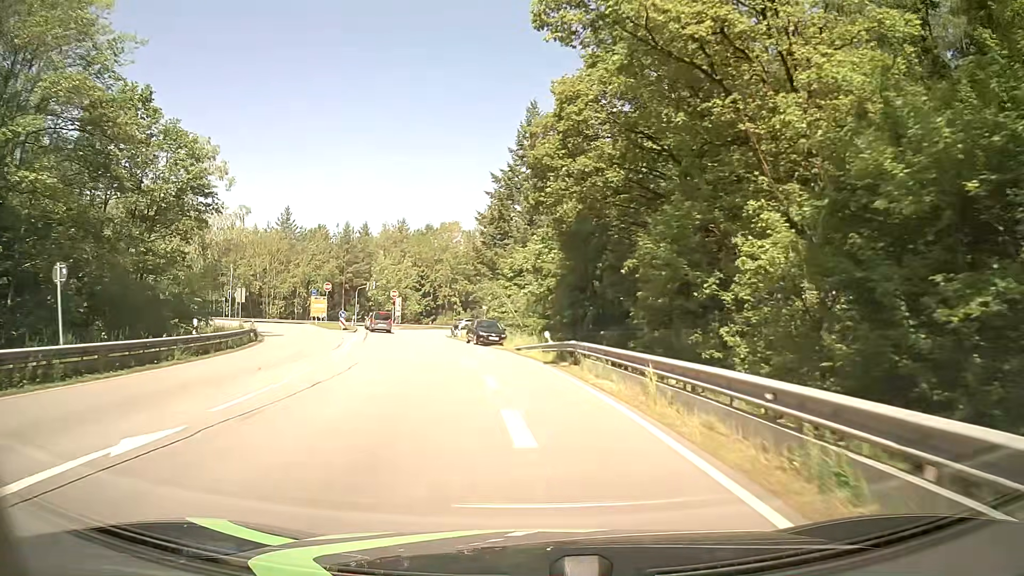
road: secondary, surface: asphalt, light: Day
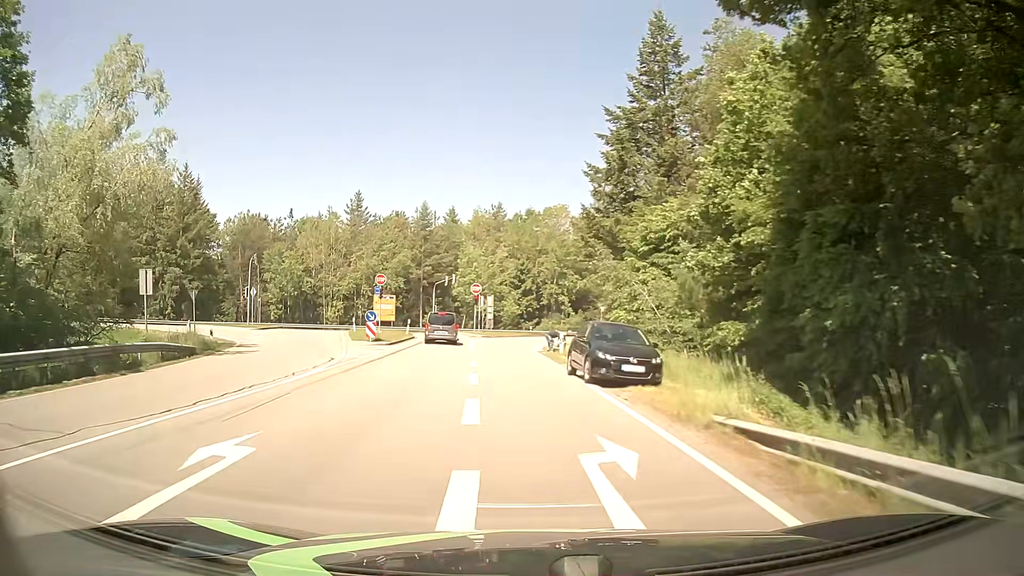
(-1.2, +21.6) m; -9°
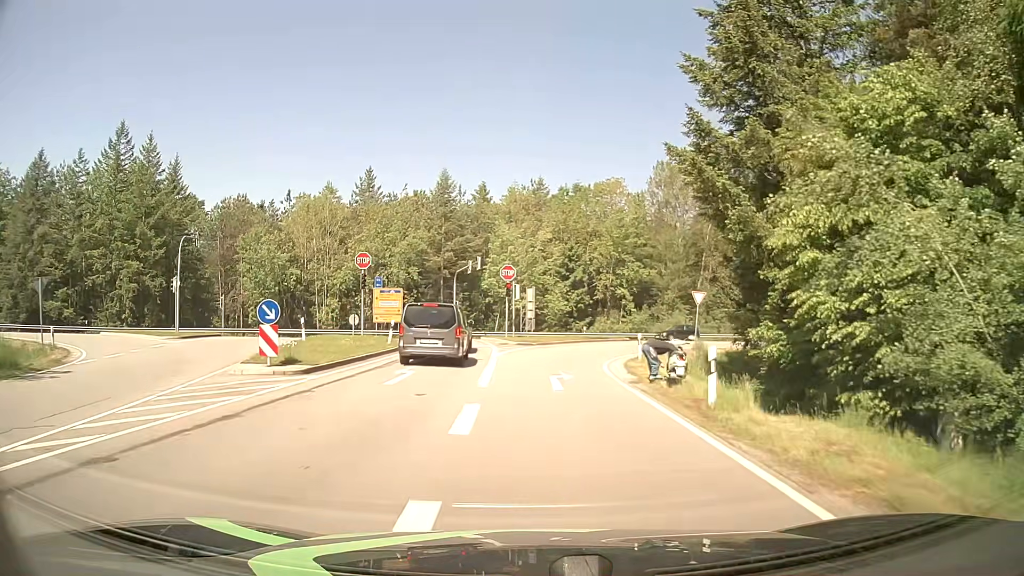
(-1.0, +18.9) m; -3°
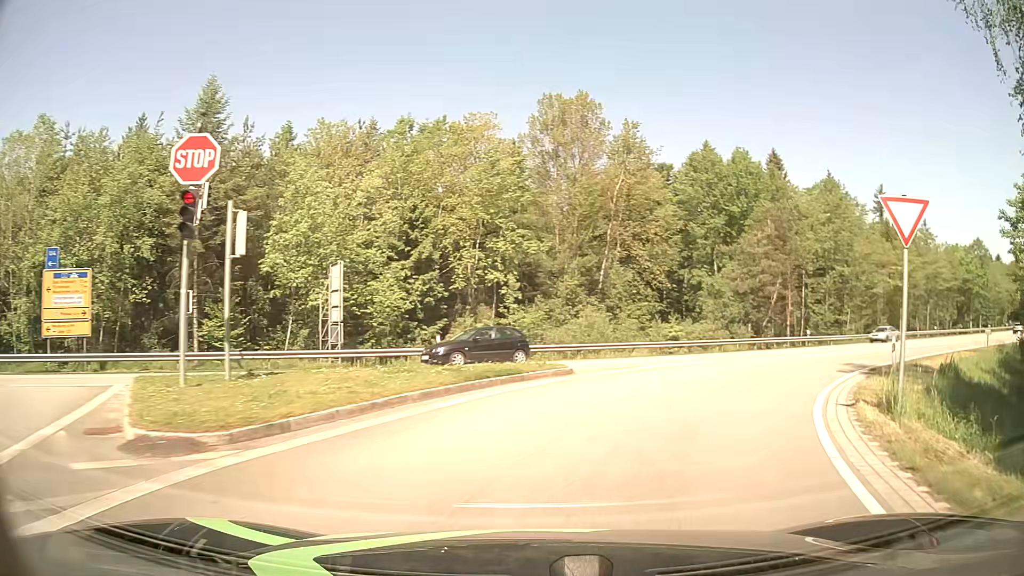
(+1.2, +28.7) m; +12°
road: secondary_link
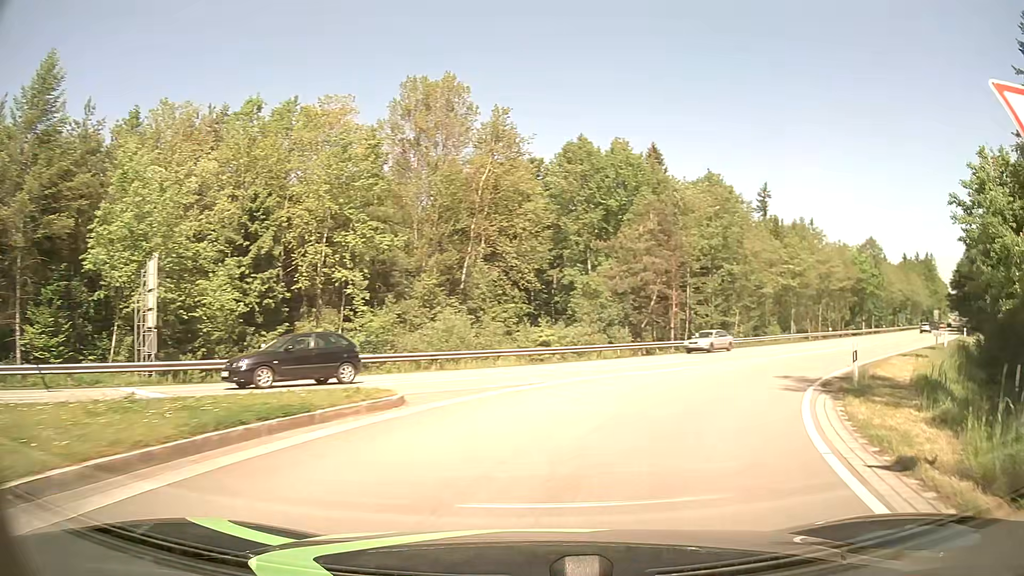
(+0.5, +5.6) m; +11°
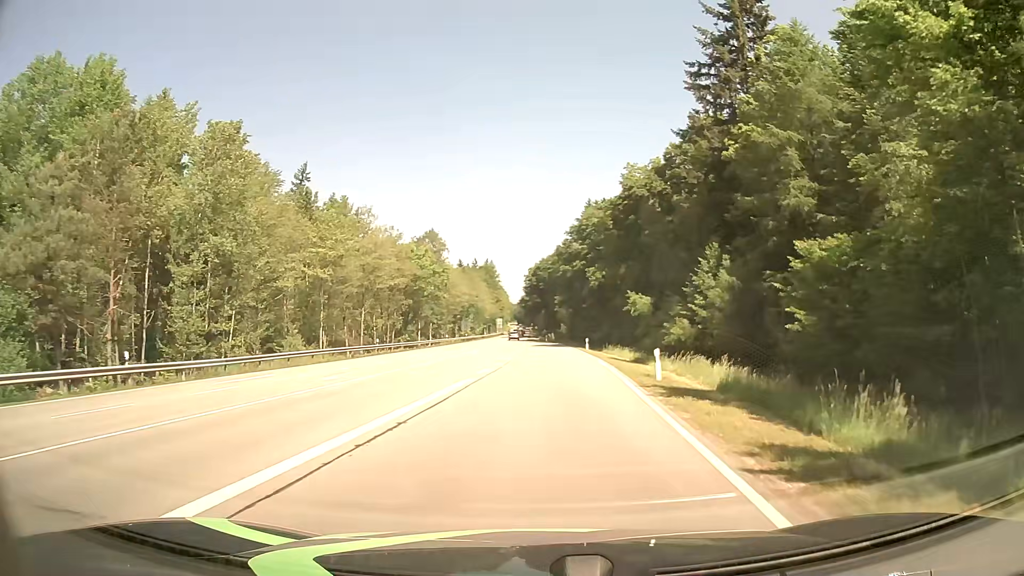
(+9.4, +22.4) m; +40°
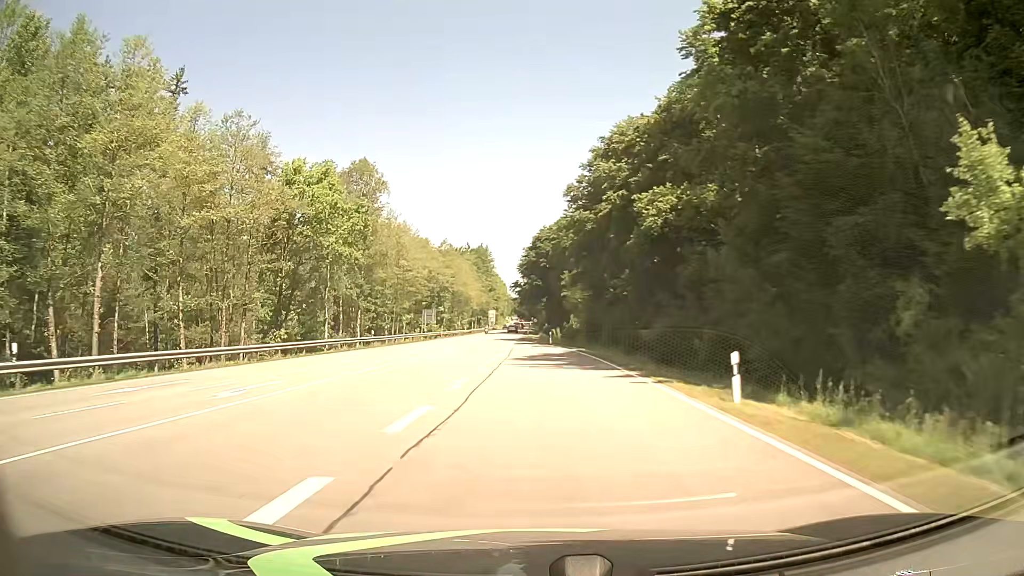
(+1.0, +44.4) m; 0°
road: secondary
